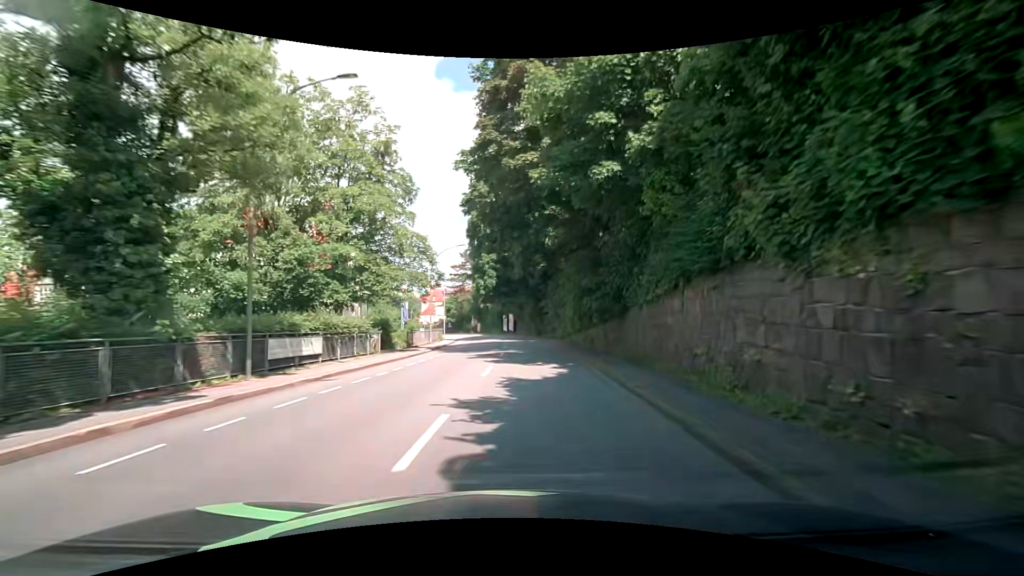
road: tertiary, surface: asphalt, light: Day
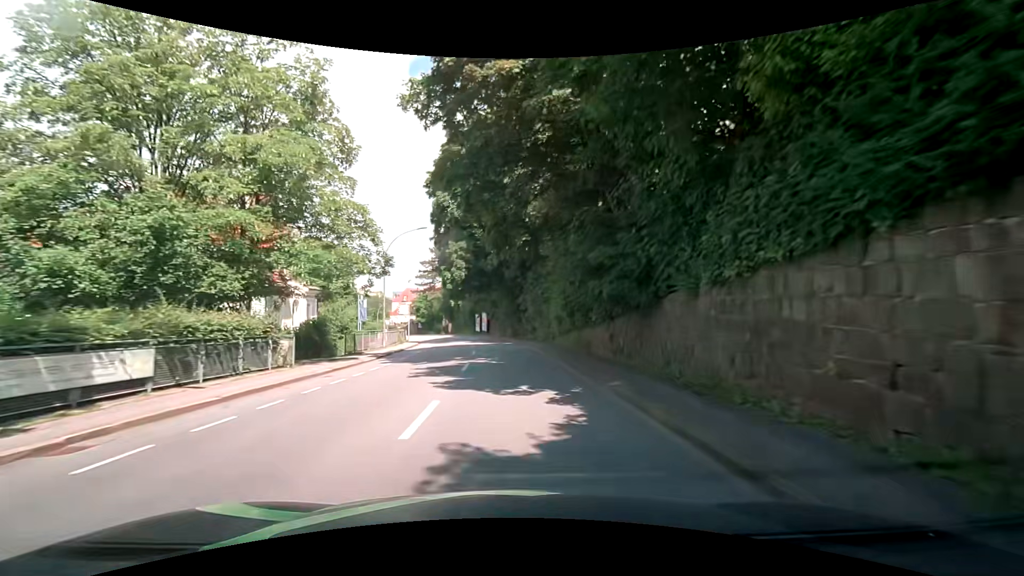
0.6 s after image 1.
(+0.4, +7.6) m; +4°
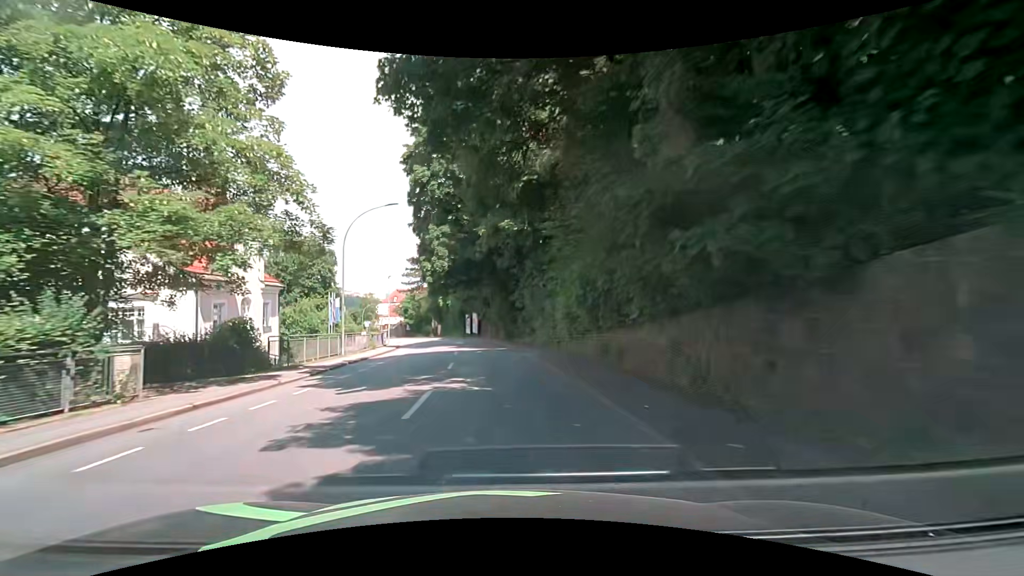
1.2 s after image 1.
(+0.2, +7.6) m; +2°
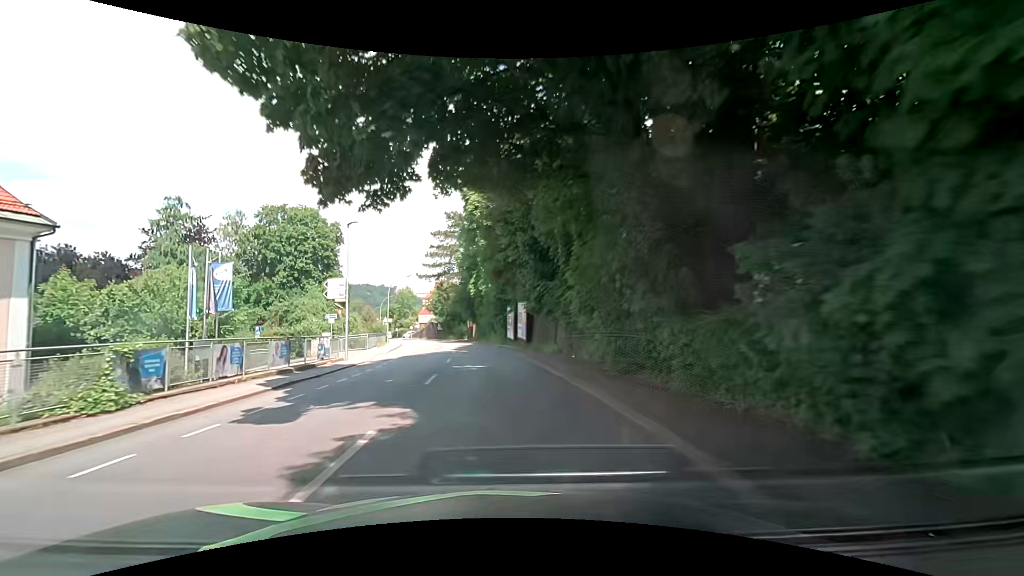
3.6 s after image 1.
(-1.6, +30.5) m; -6°
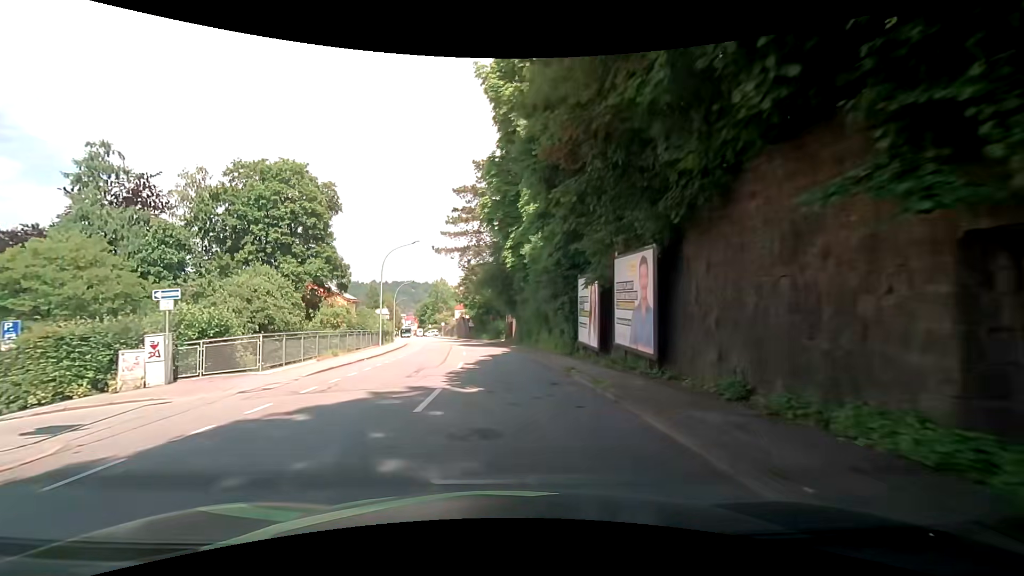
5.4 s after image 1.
(-1.0, +23.0) m; -6°
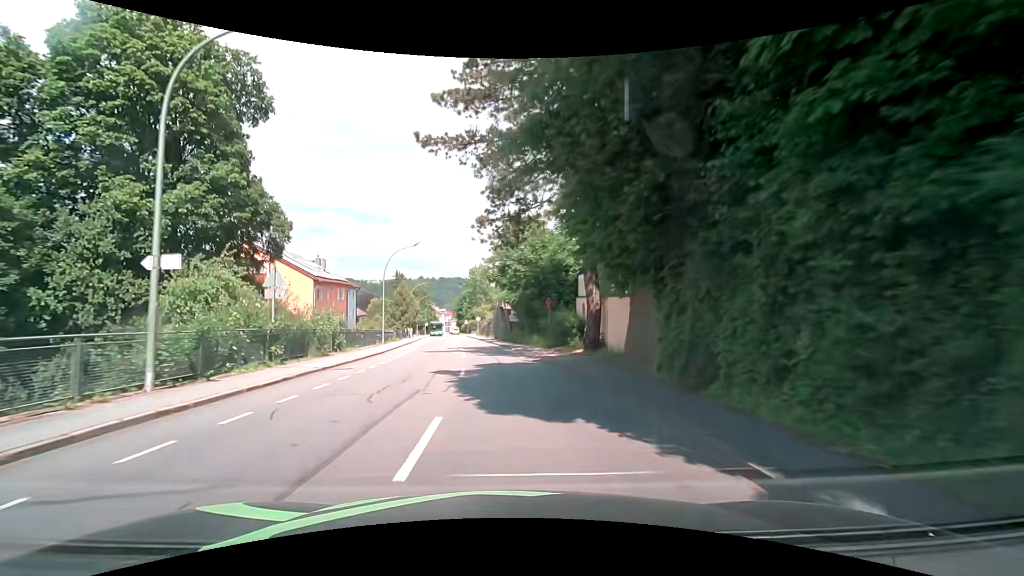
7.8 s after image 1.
(-1.2, +30.6) m; -5°
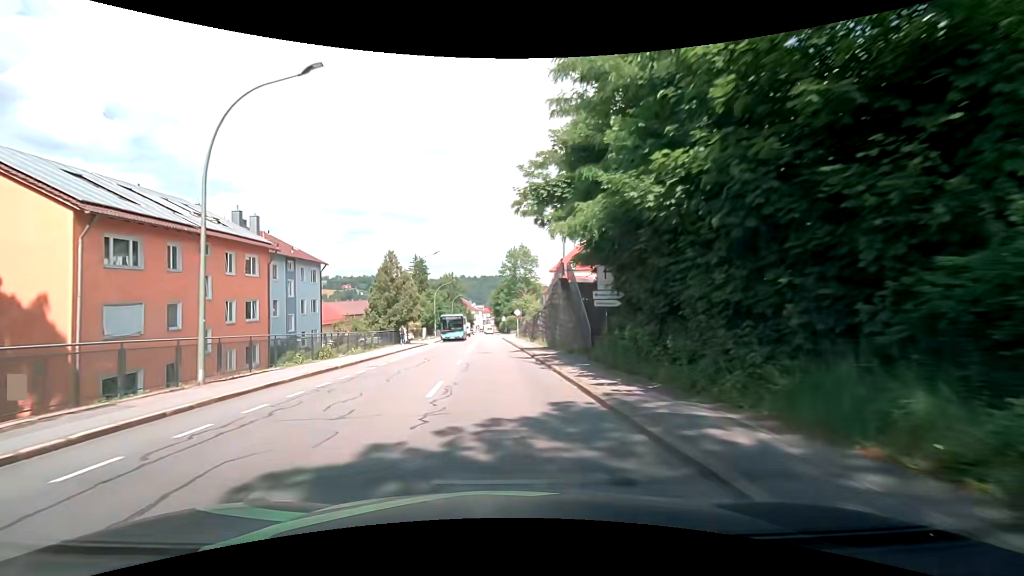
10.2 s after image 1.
(-1.0, +30.6) m; -4°
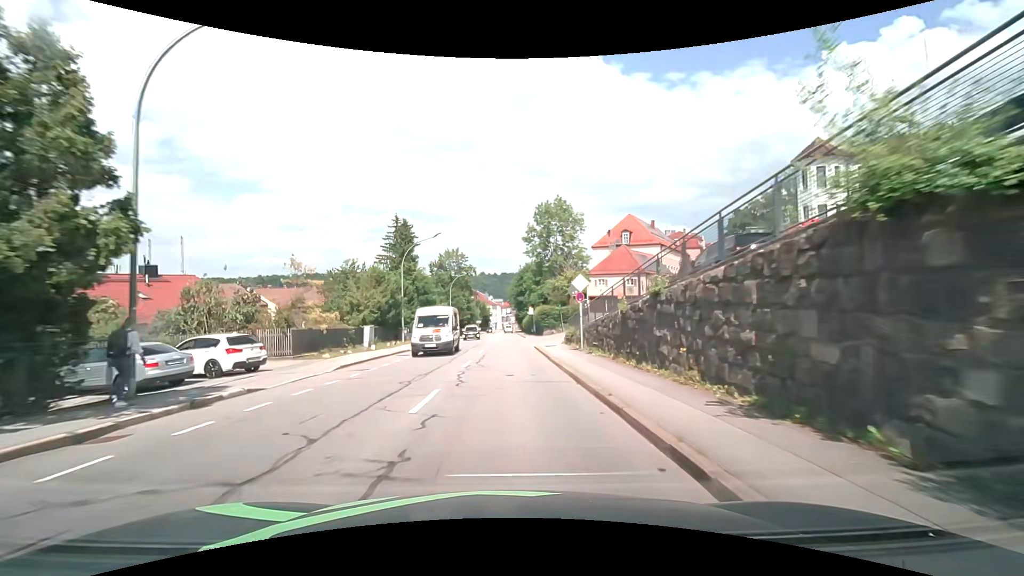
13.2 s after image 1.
(-0.9, +38.2) m; -3°
(0, +10) (0, +20) (0, +30) (0, +40) (0, +50) (0, +60) (0, +70) (0, +80) (0, +90) (+1, +100) m
